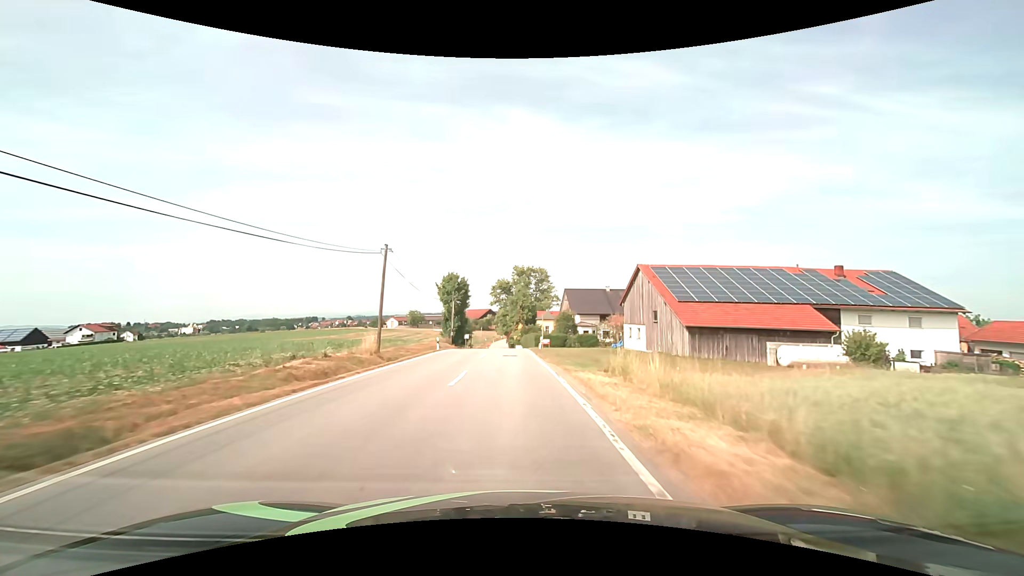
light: Day
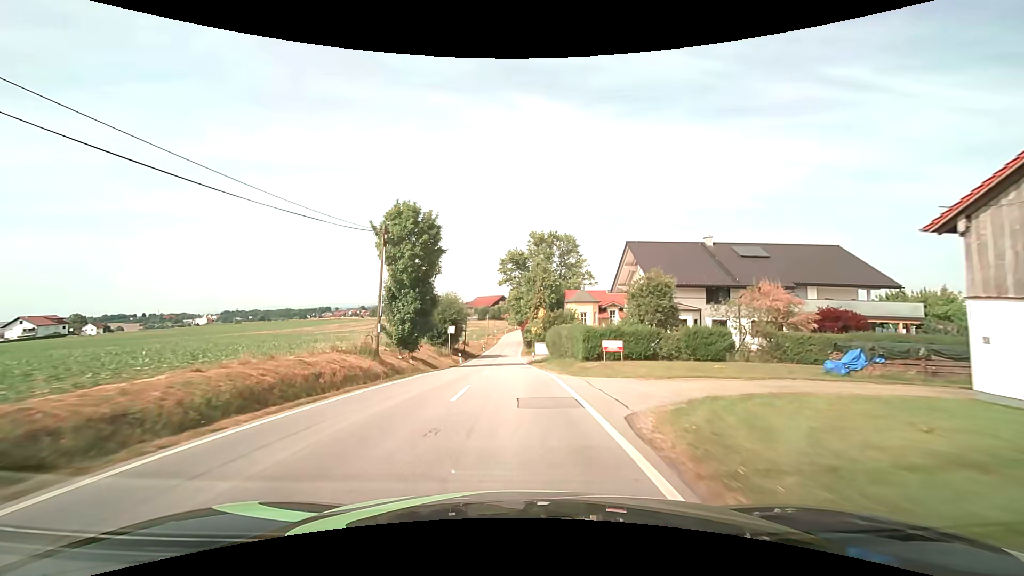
(-0.5, +37.1) m; -2°
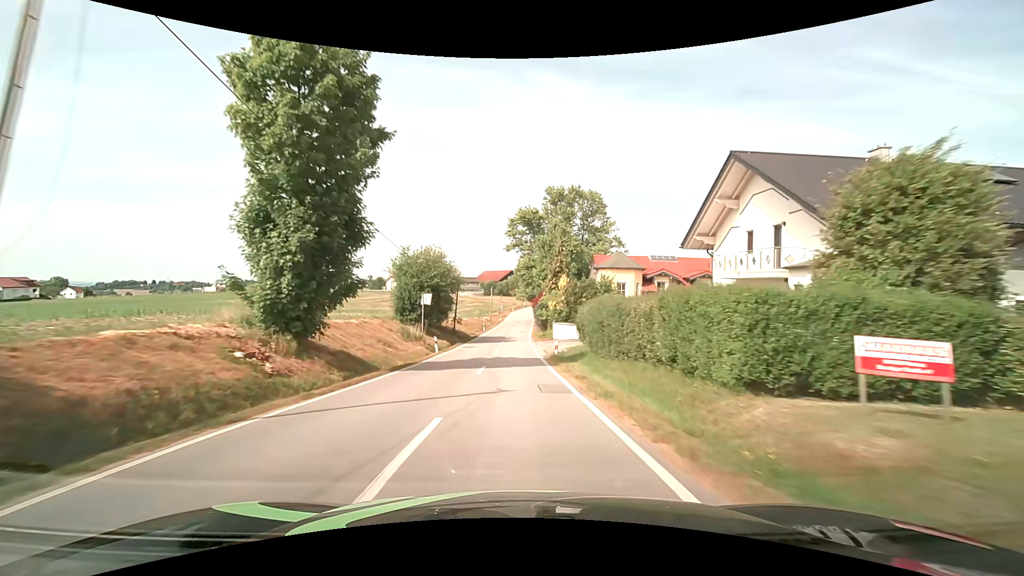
(-0.2, +18.7) m; -1°
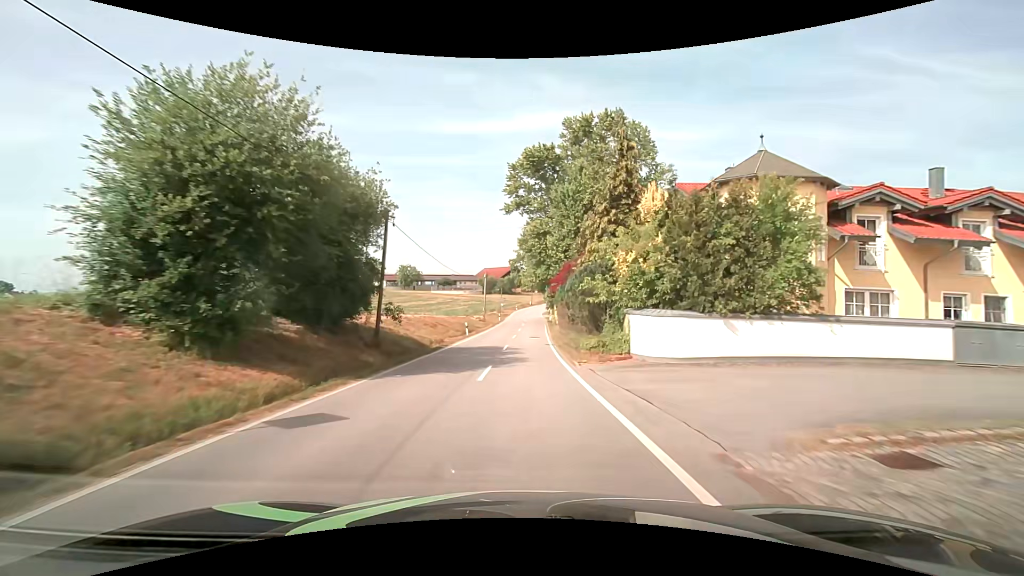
(-0.3, +28.1) m; -1°
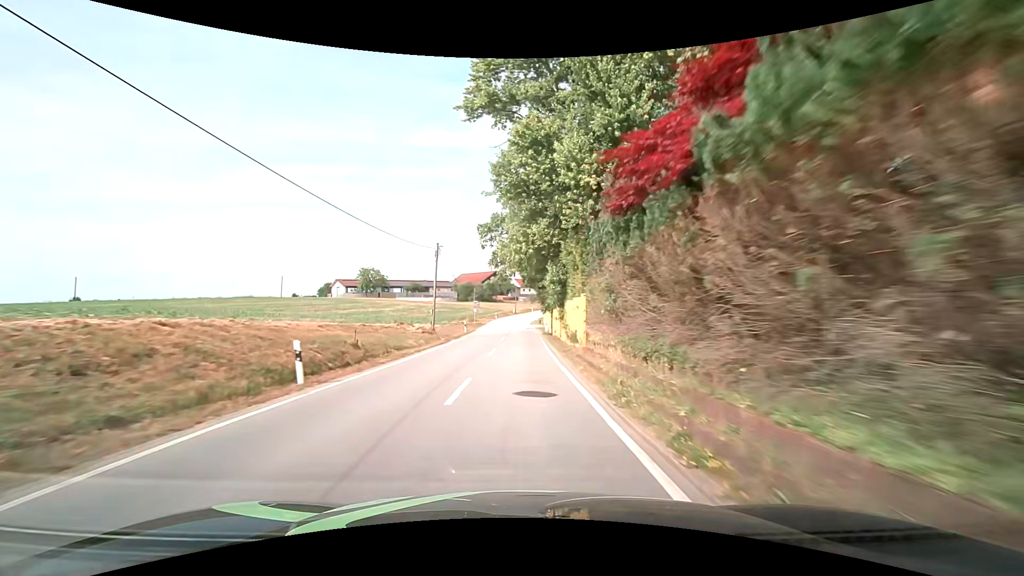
(+0.6, +27.3) m; +2°
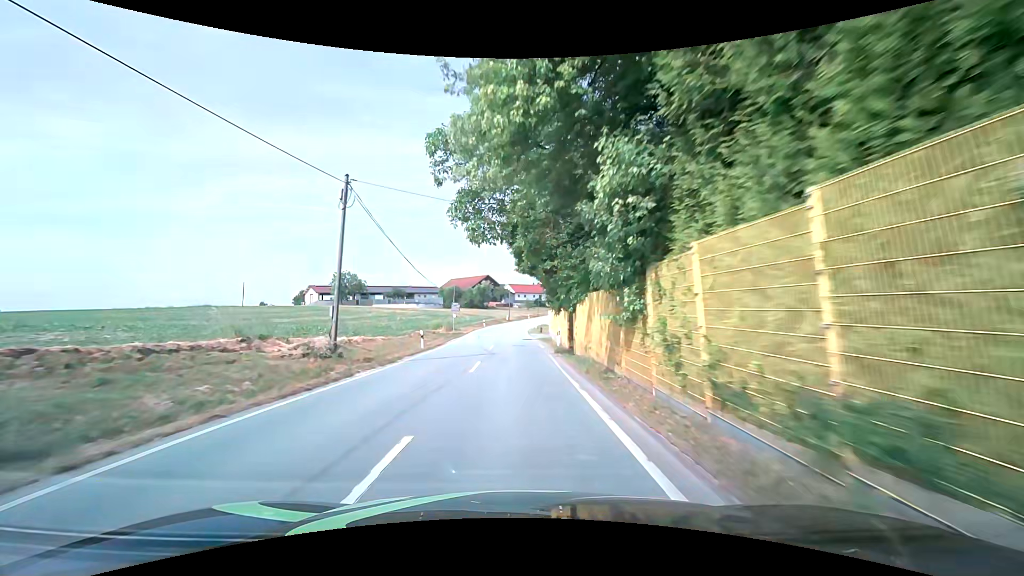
(+0.3, +18.2) m; +1°
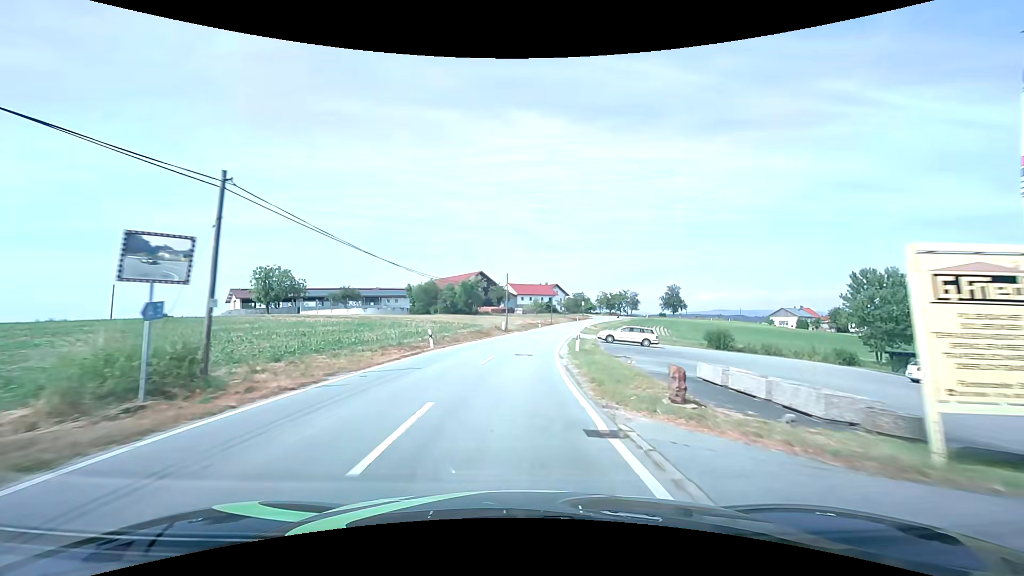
(-0.3, +45.5) m; 0°
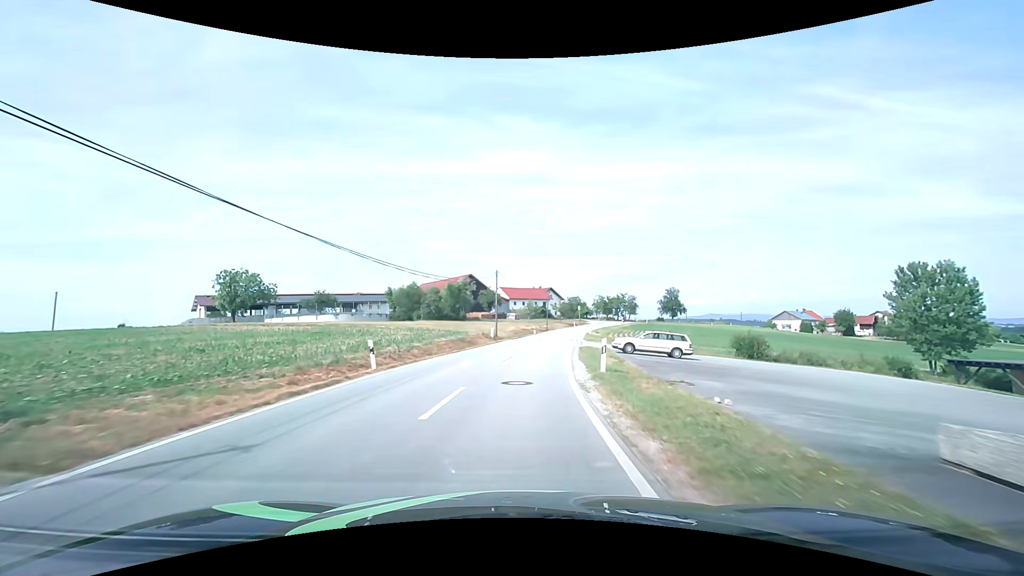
(0.0, +9.1) m; +1°
(0, +10) (+1, +20) (+2, +30) (+3, +40) (+4, +50) (+6, +60) (+8, +69) (+10, +79) (+12, +89) (+14, +99) m
